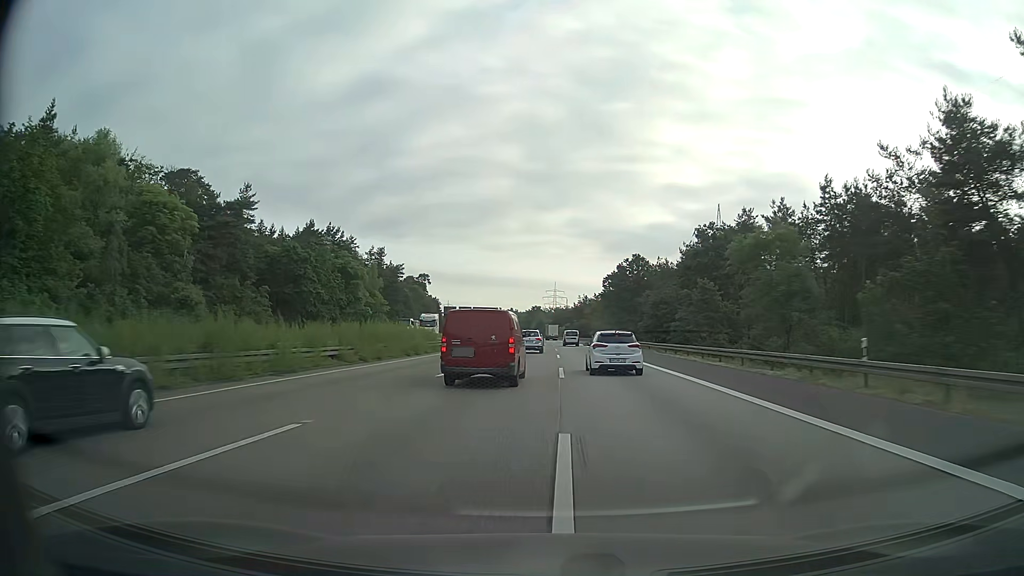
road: motorway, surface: asphalt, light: Day
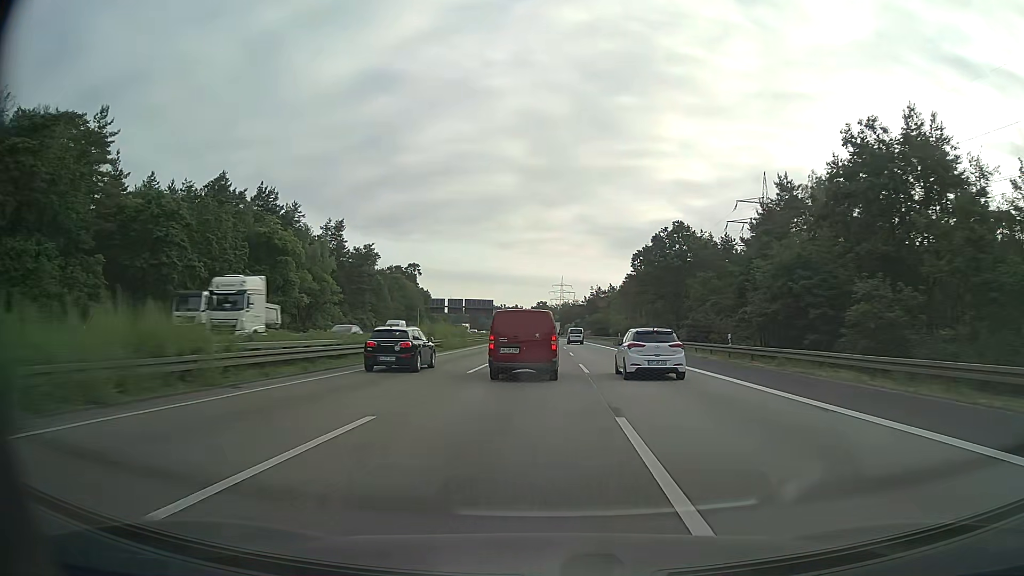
(-0.1, +34.6) m; 0°
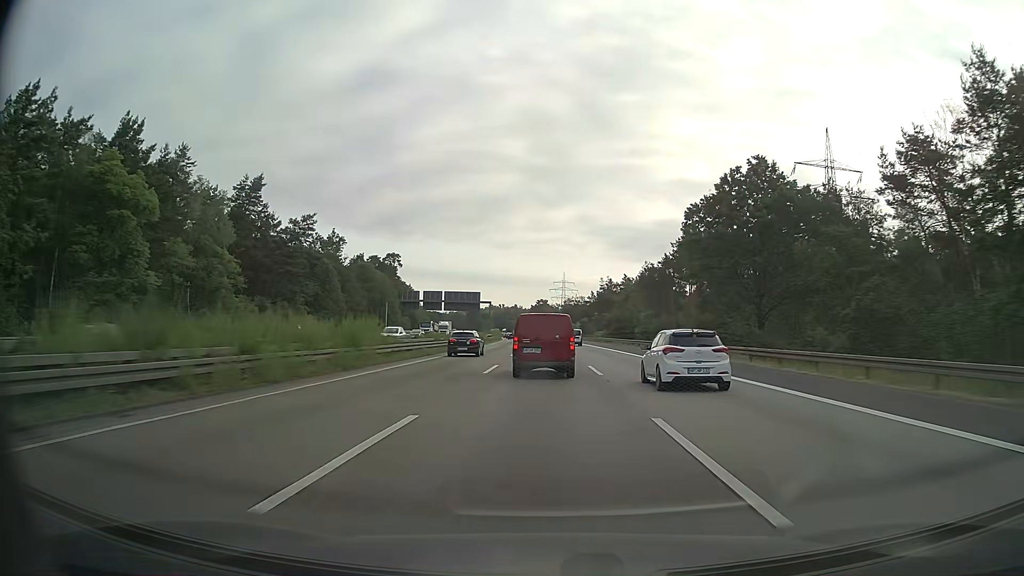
(0.0, +34.9) m; 0°
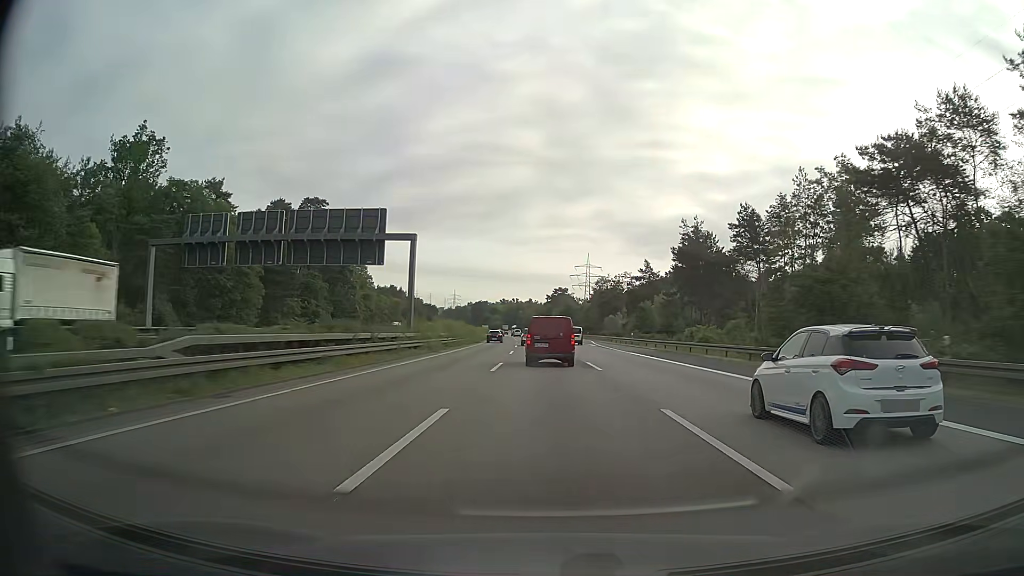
(-0.6, +88.1) m; -1°
(0, +10) (0, +20) (0, +30) (0, +40) (-1, +50) (-1, +60) (-1, +70) (-1, +80) (-2, +90) (-2, +100) m
